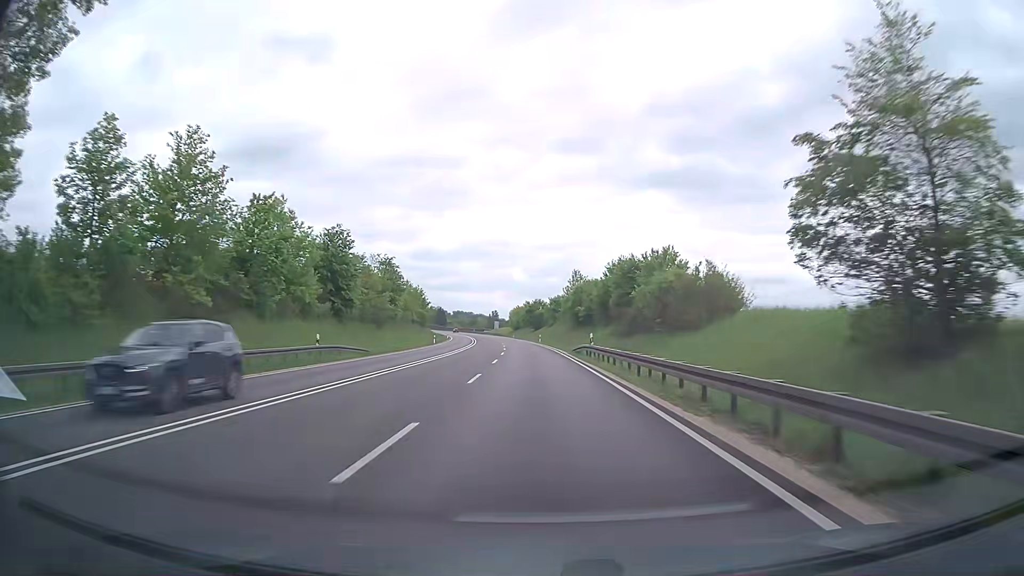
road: trunk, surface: asphalt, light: Day
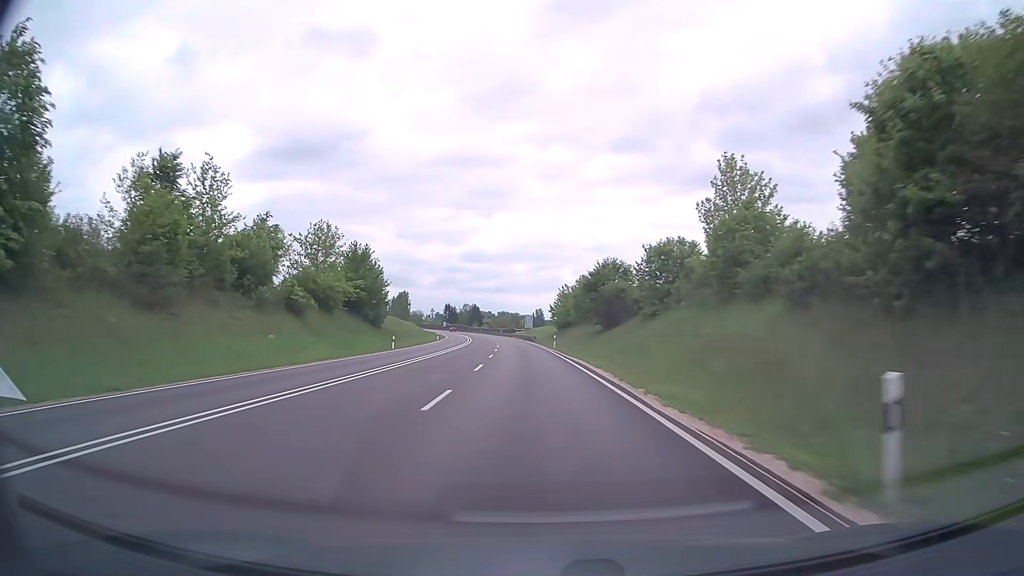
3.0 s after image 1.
(-3.4, +78.8) m; -5°
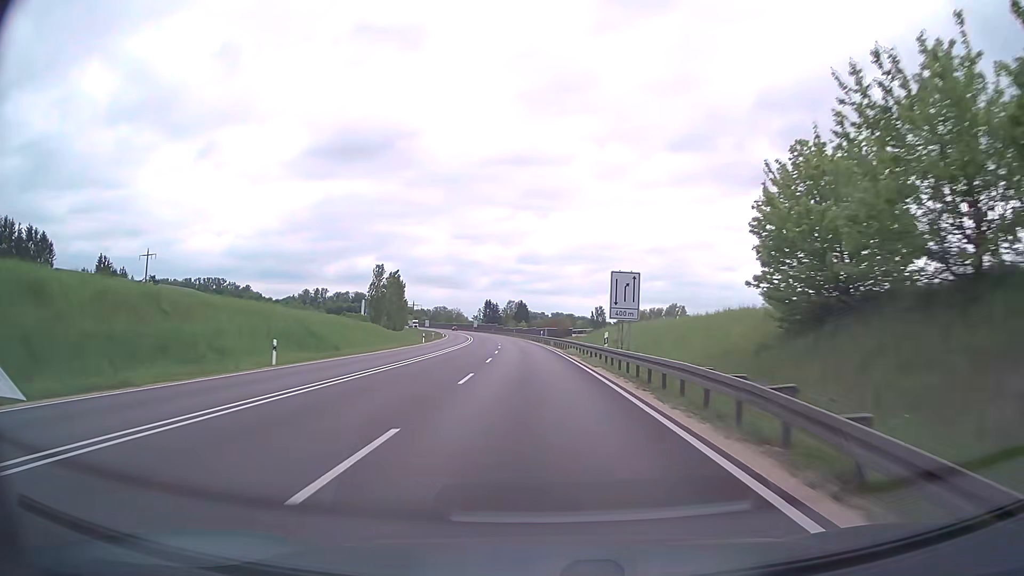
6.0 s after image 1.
(-3.4, +78.9) m; -5°
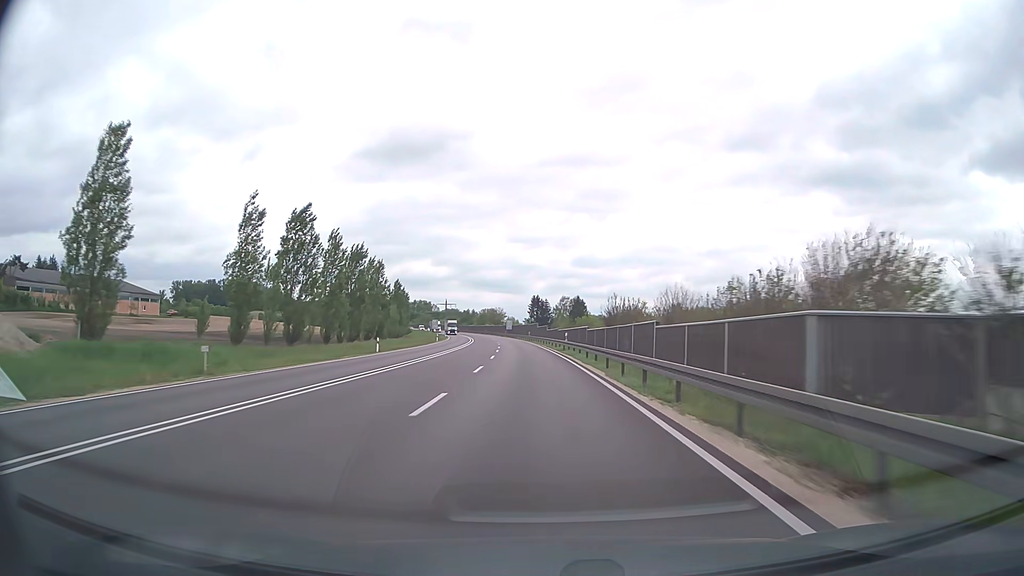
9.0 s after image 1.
(-3.1, +78.9) m; -5°
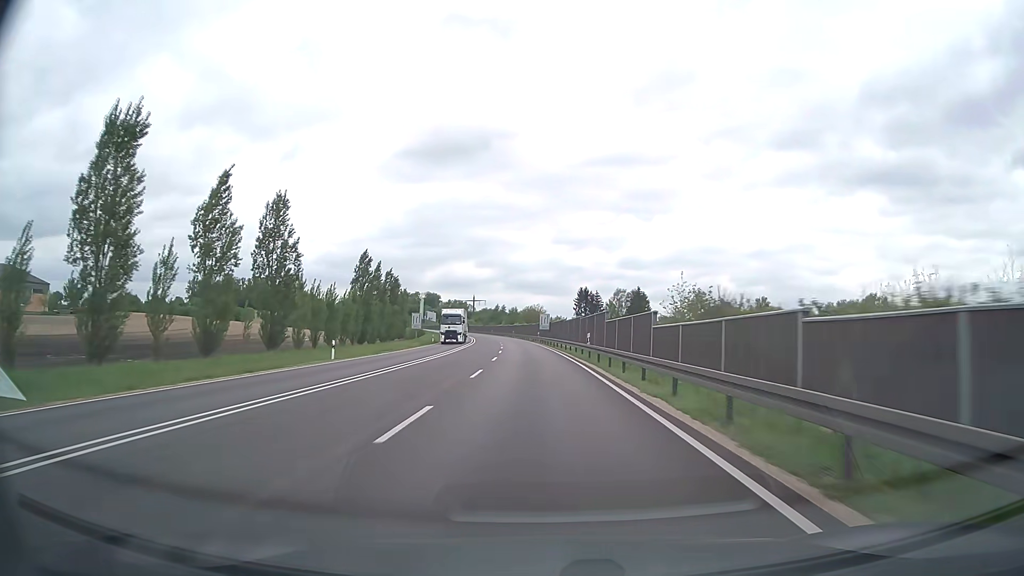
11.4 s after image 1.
(-2.2, +63.1) m; -4°
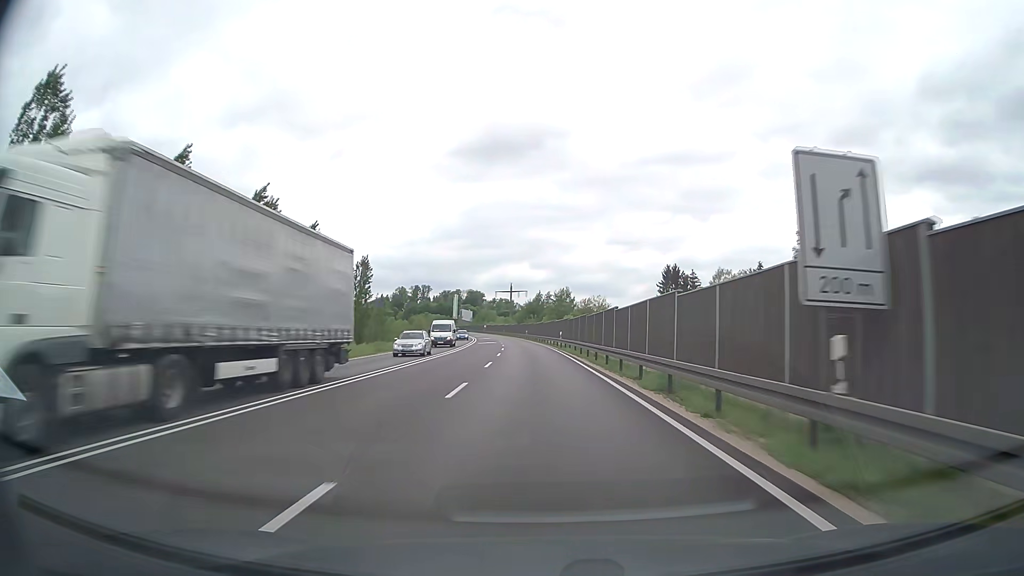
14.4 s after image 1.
(-2.8, +78.9) m; -4°
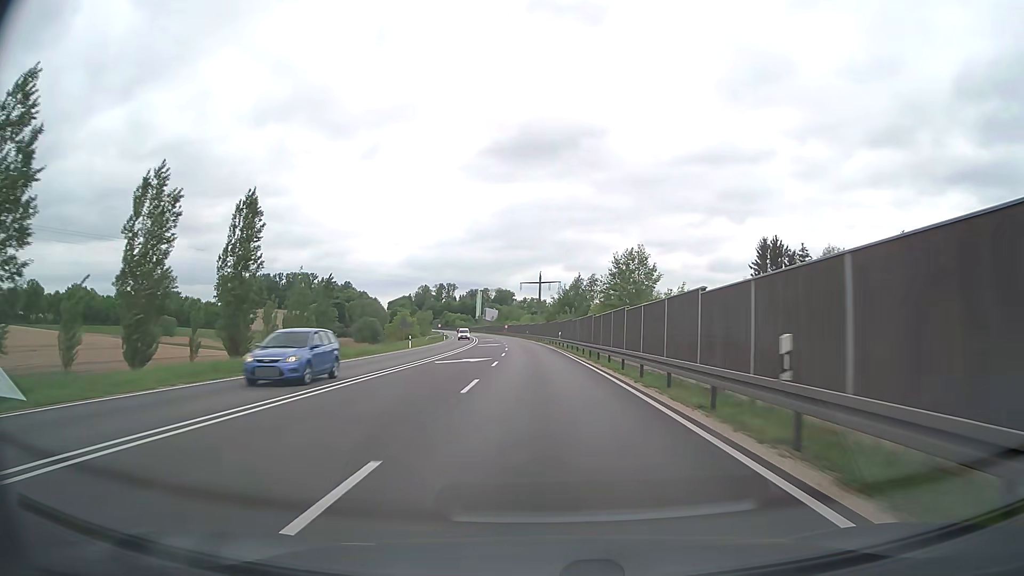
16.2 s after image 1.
(-1.2, +47.3) m; -3°
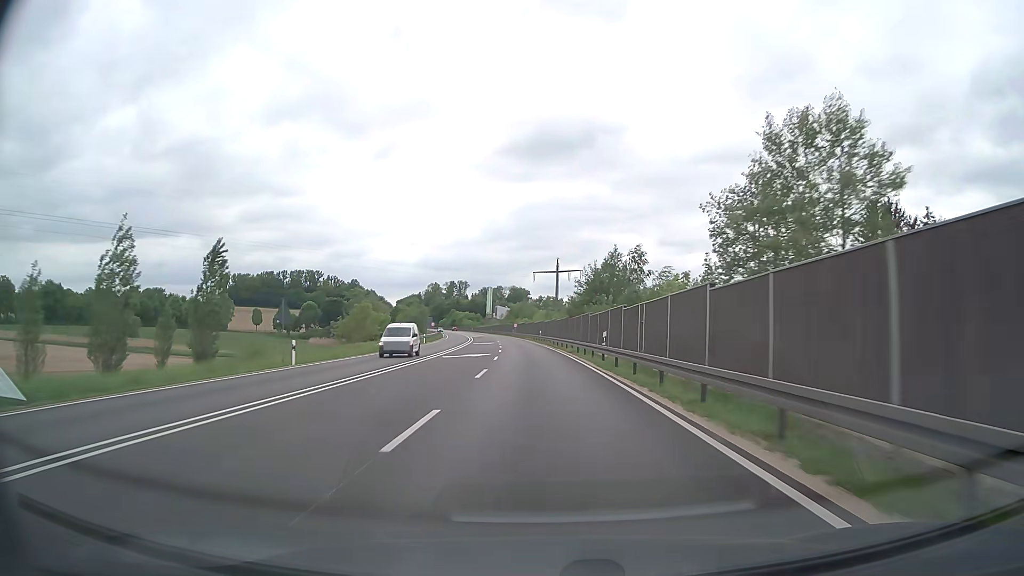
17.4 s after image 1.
(-0.4, +31.6) m; -1°
(0, +10) (0, +20) (0, +30) (-1, +40) (-1, +50) (-2, +60) (-2, +70) (-3, +80) (-4, +90) (-5, +100) m
